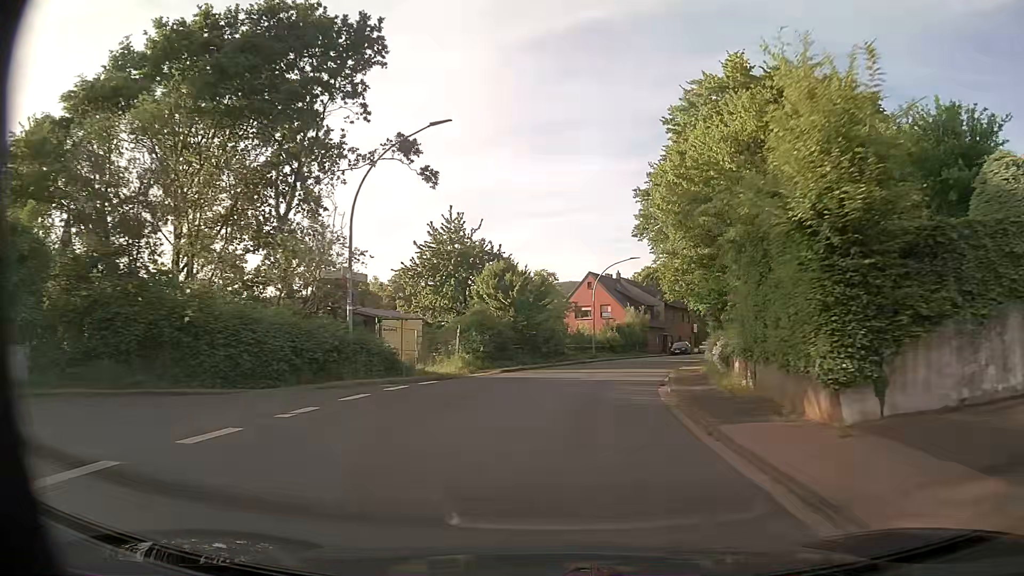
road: tertiary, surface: asphalt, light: Day
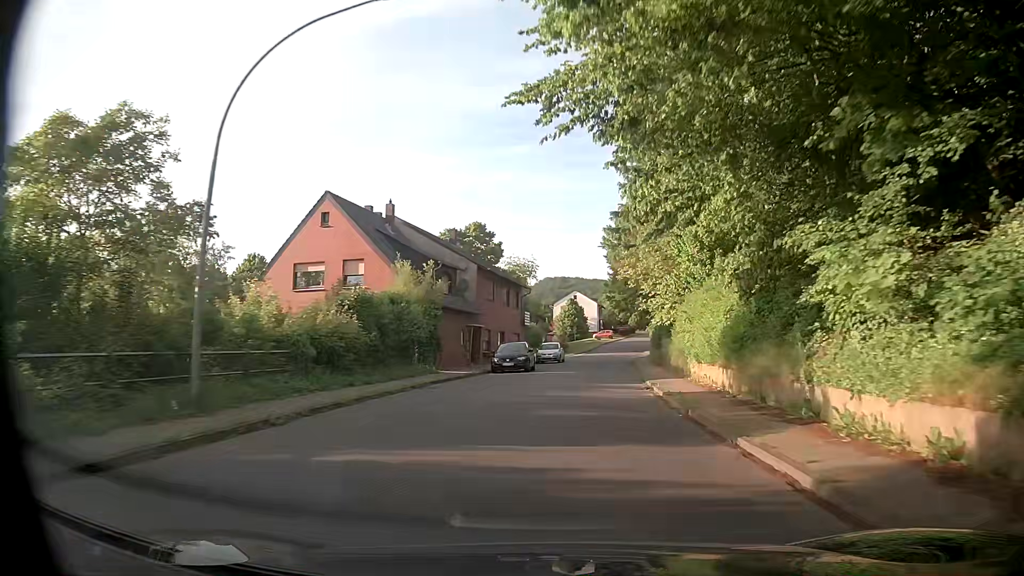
(+5.8, +39.9) m; +16°
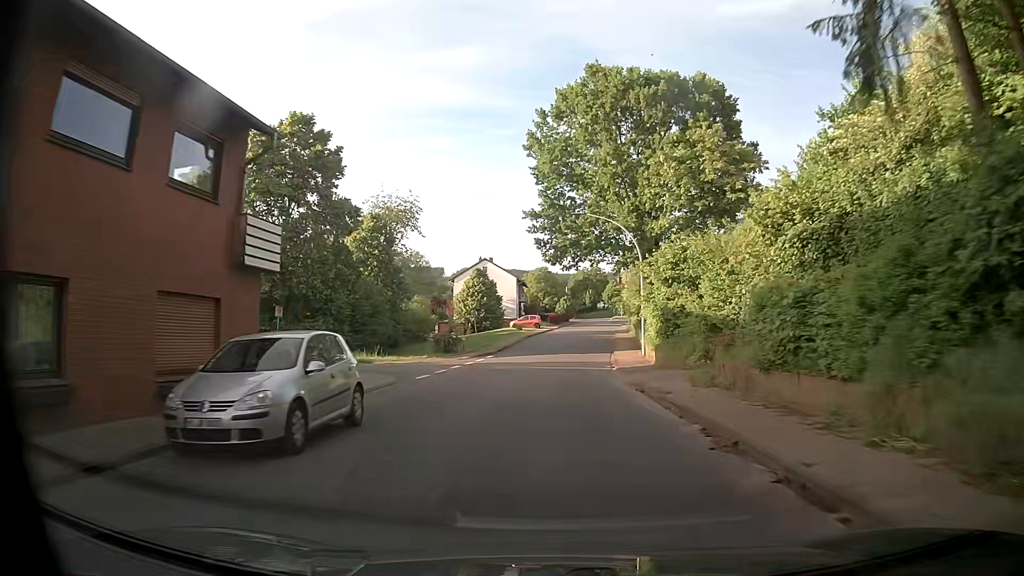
(+3.1, +40.7) m; +8°
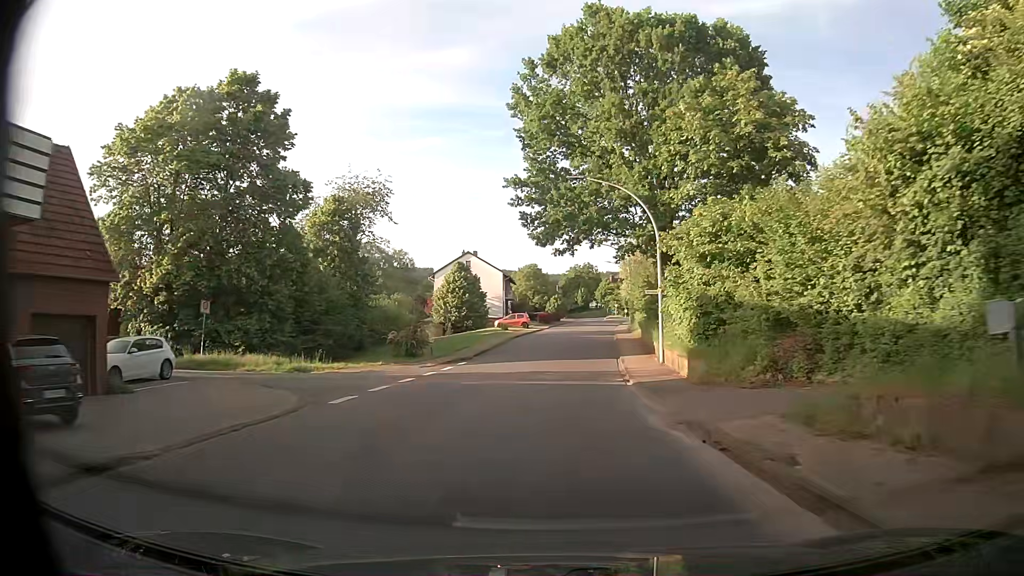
(0.0, +8.4) m; +1°
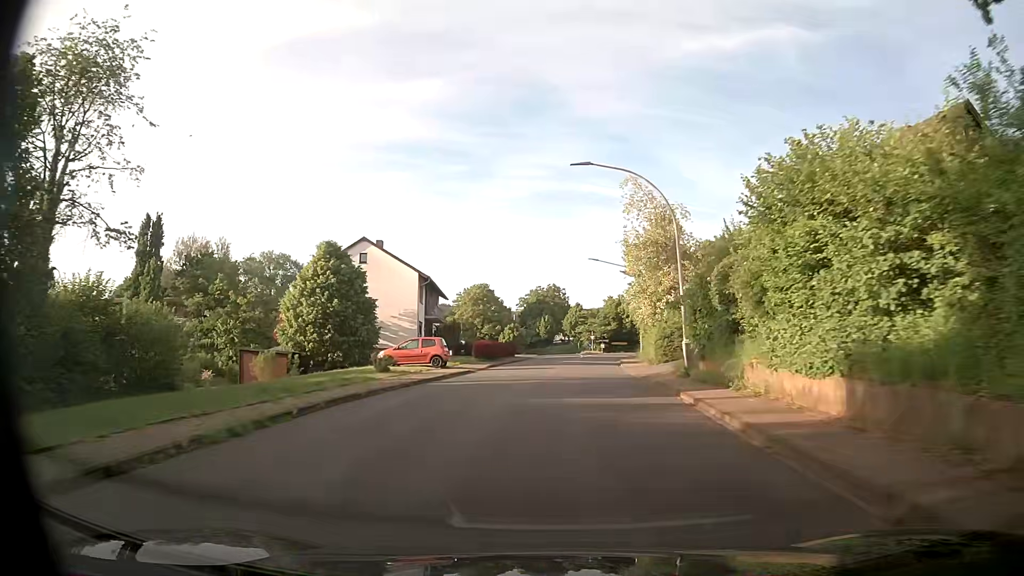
(+1.0, +34.8) m; +3°
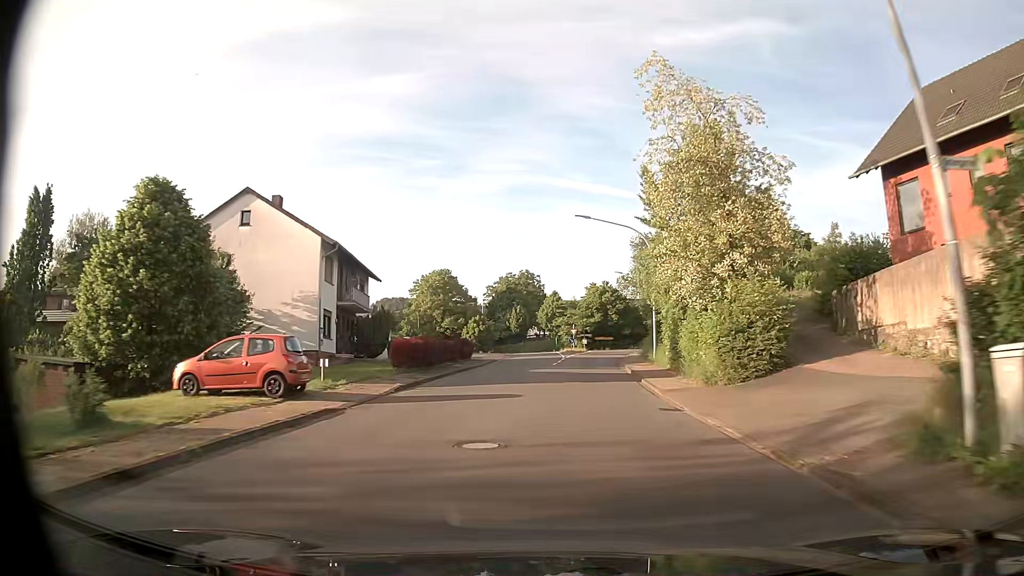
(+0.4, +17.4) m; +3°
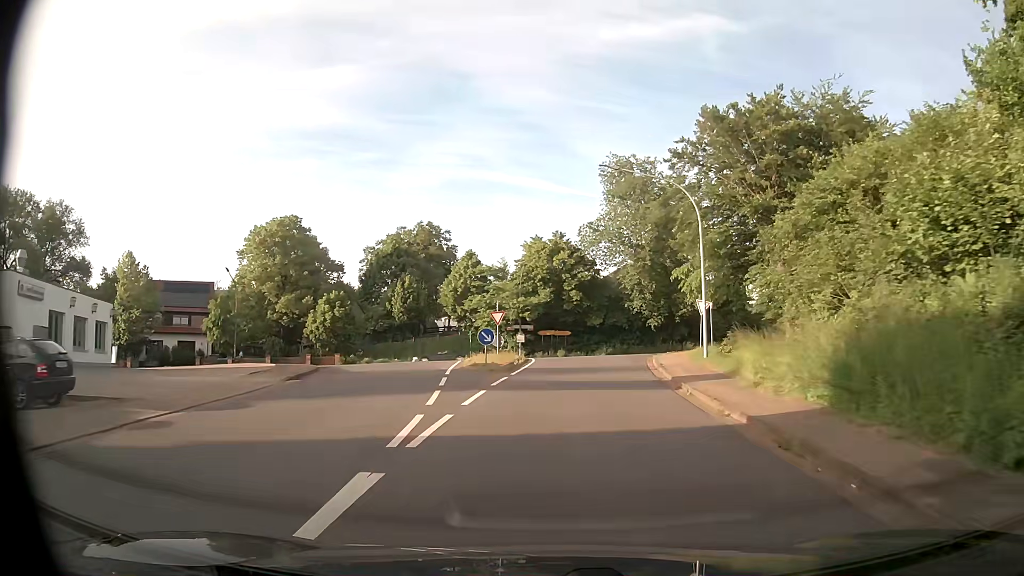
(+2.0, +41.7) m; +5°
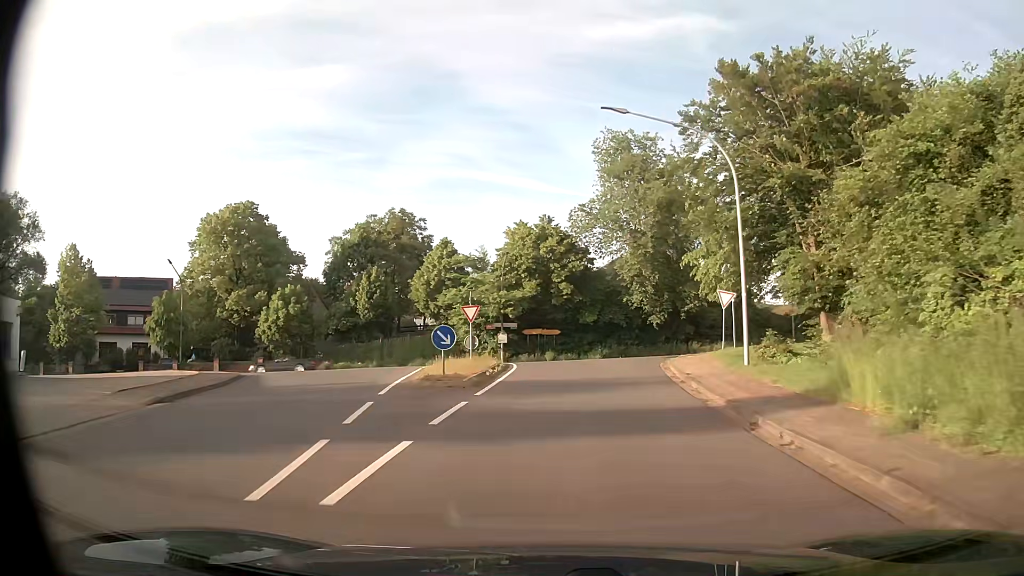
(+0.1, +7.1) m; +1°
(0, +10) (+1, +20) (0, +30) (-5, +38) (-14, +41) (-24, +40) (-34, +38) (-44, +36) (-54, +35) (-64, +33) m
